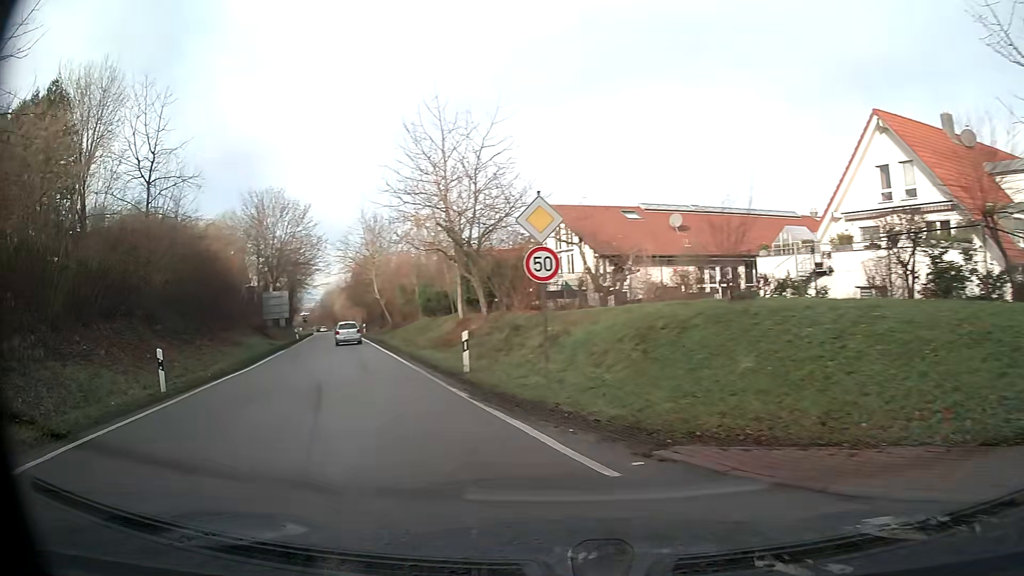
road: tertiary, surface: asphalt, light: Day
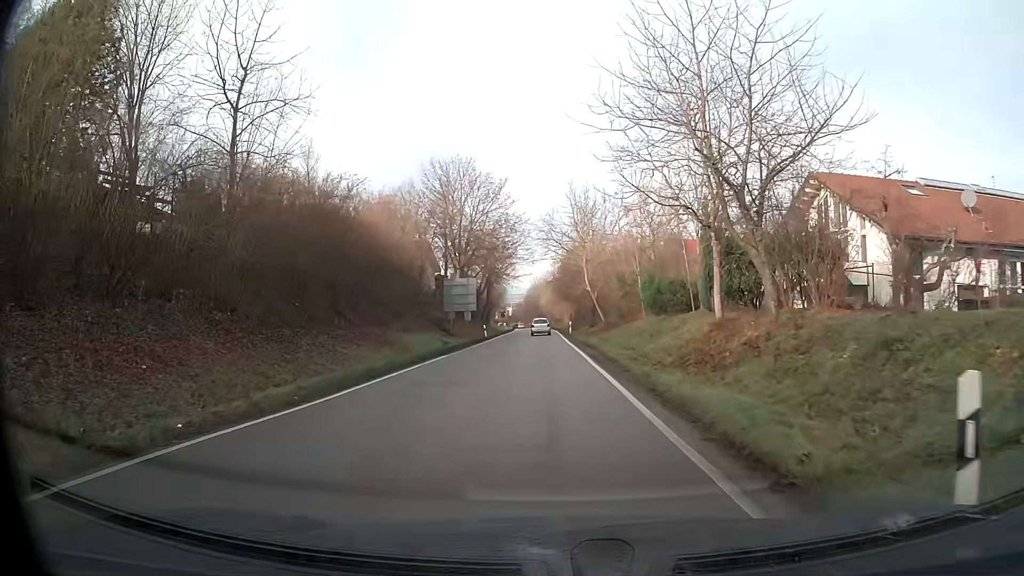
(-2.5, +11.9) m; -16°
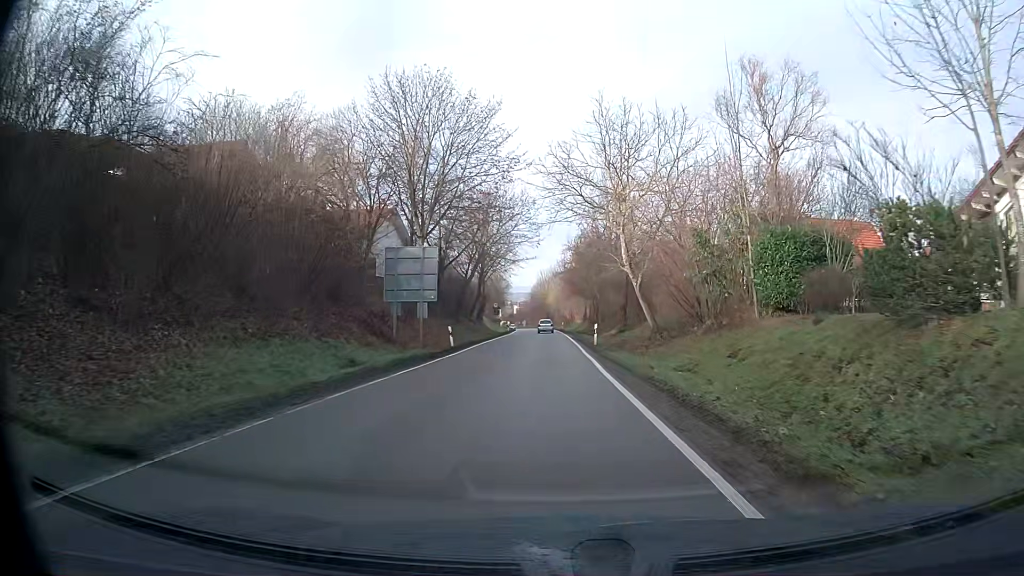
(-0.2, +22.1) m; 0°
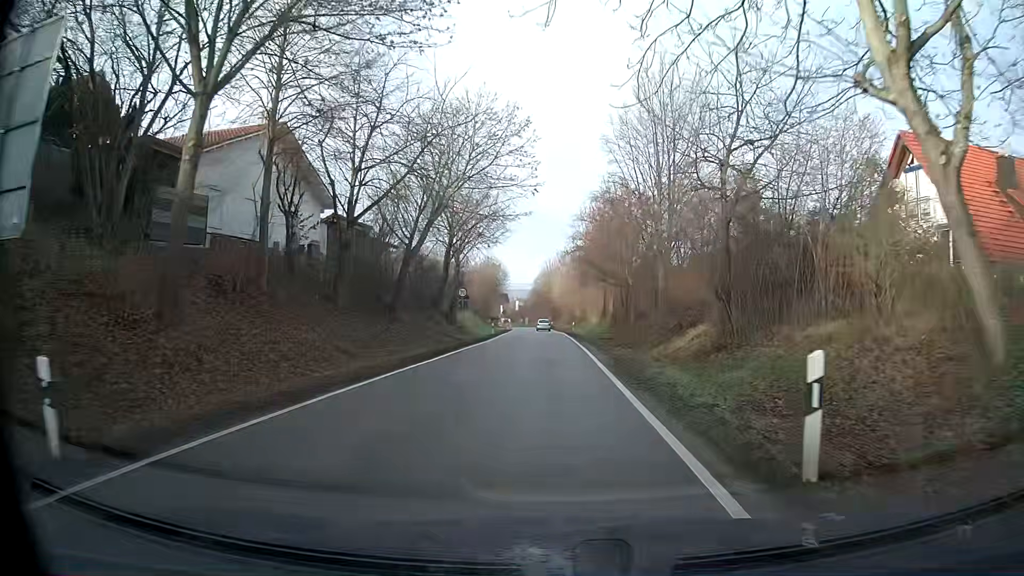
(0.0, +26.1) m; -1°
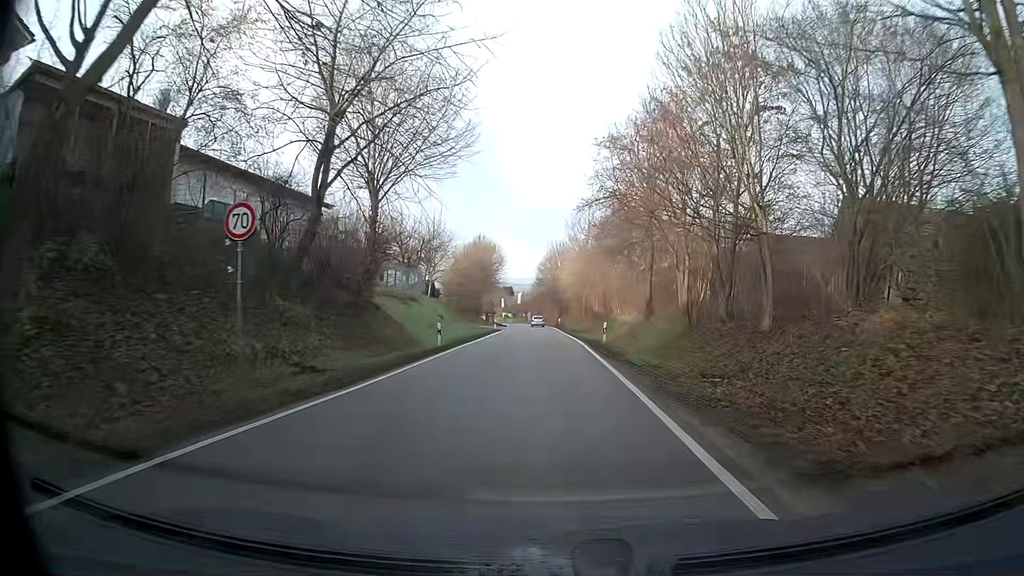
(-0.3, +28.1) m; 0°
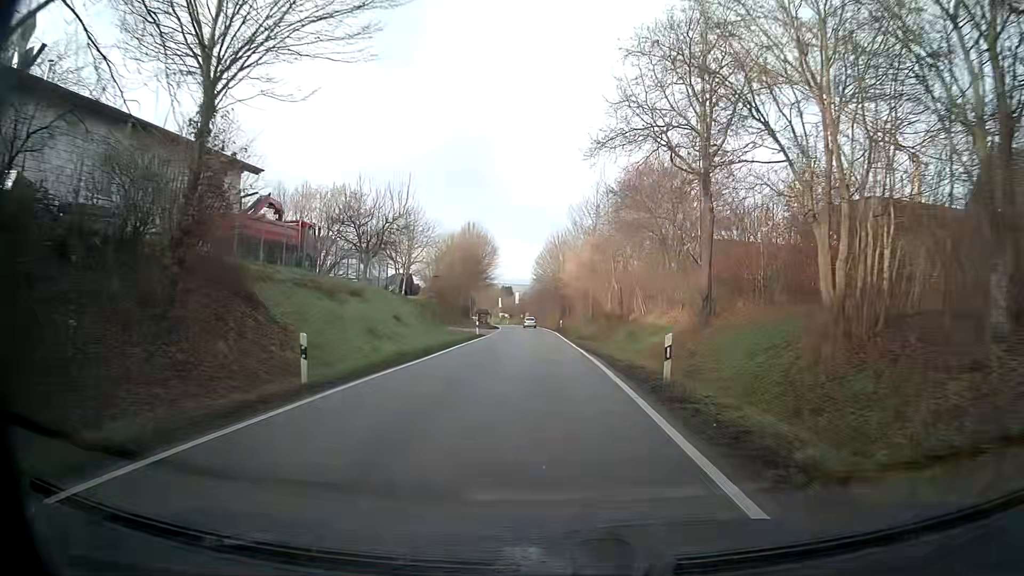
(0.0, +14.8) m; 0°
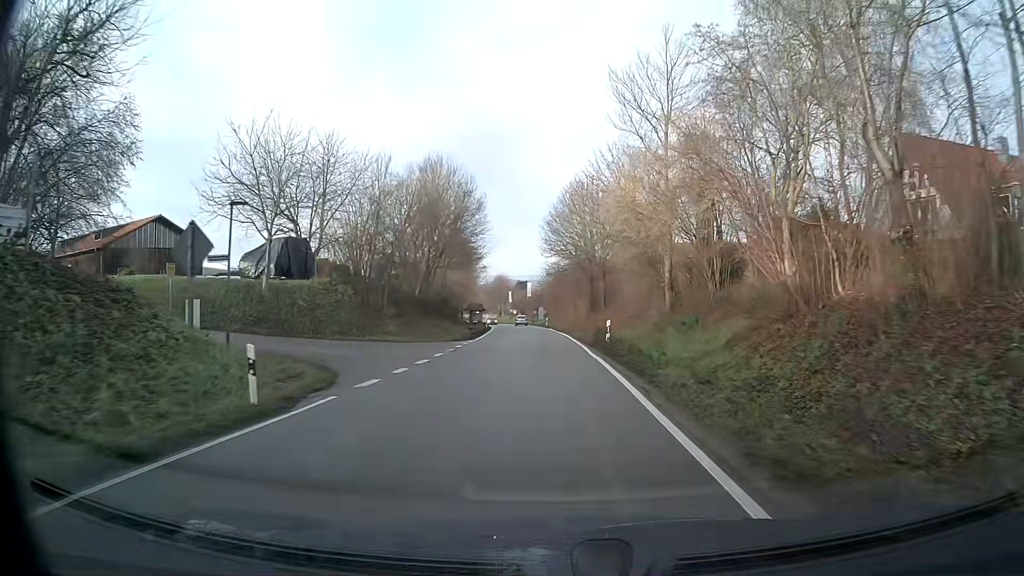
(-0.4, +38.1) m; -2°
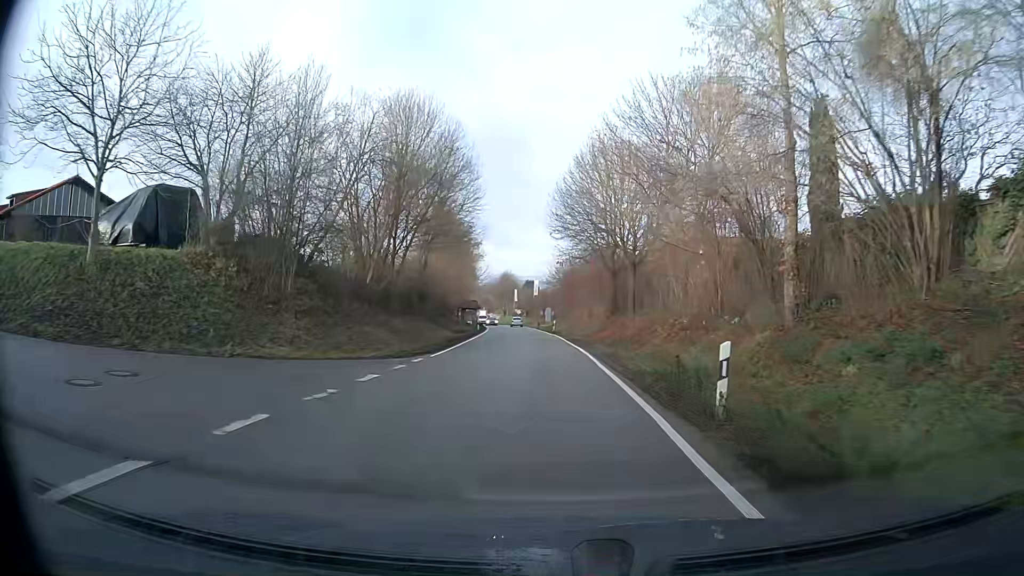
(-0.1, +15.2) m; -1°
(0, +10) (0, +20) (0, +30) (-1, +40) (-1, +50) (-2, +60) (-3, +70) (-4, +80) (-5, +90) (-6, +100) m
